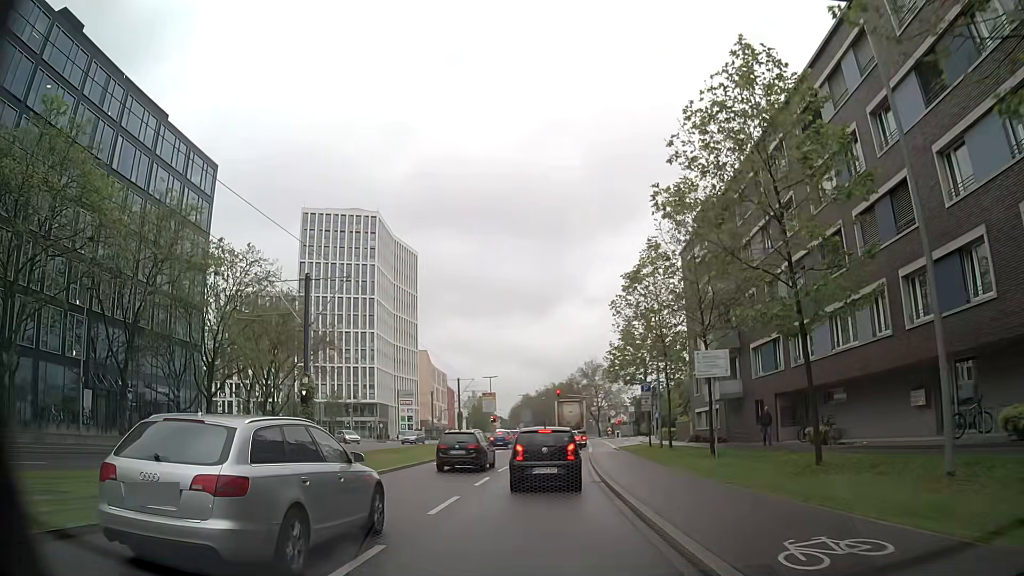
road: secondary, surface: asphalt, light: Day
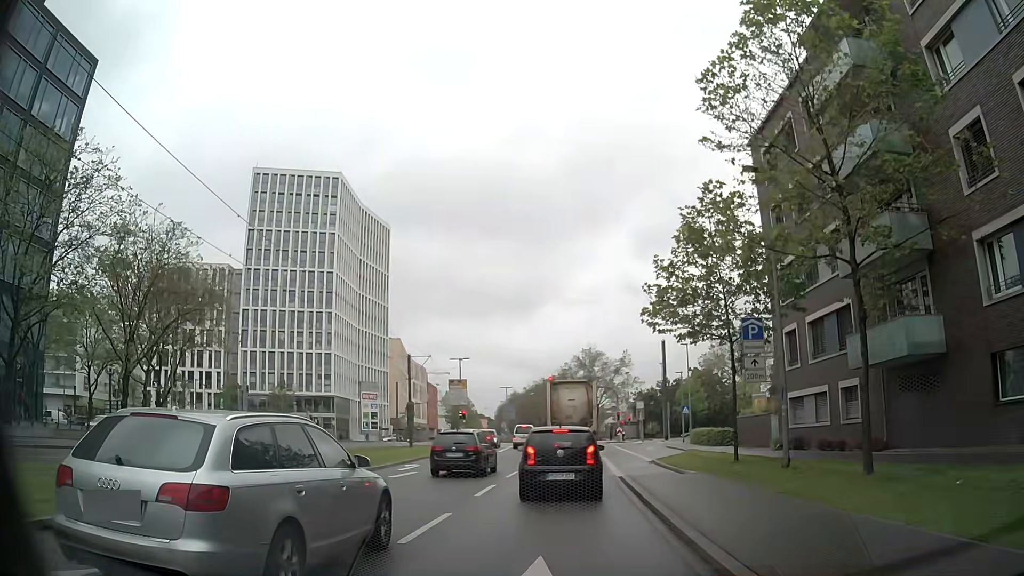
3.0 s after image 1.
(+0.1, +21.8) m; 0°
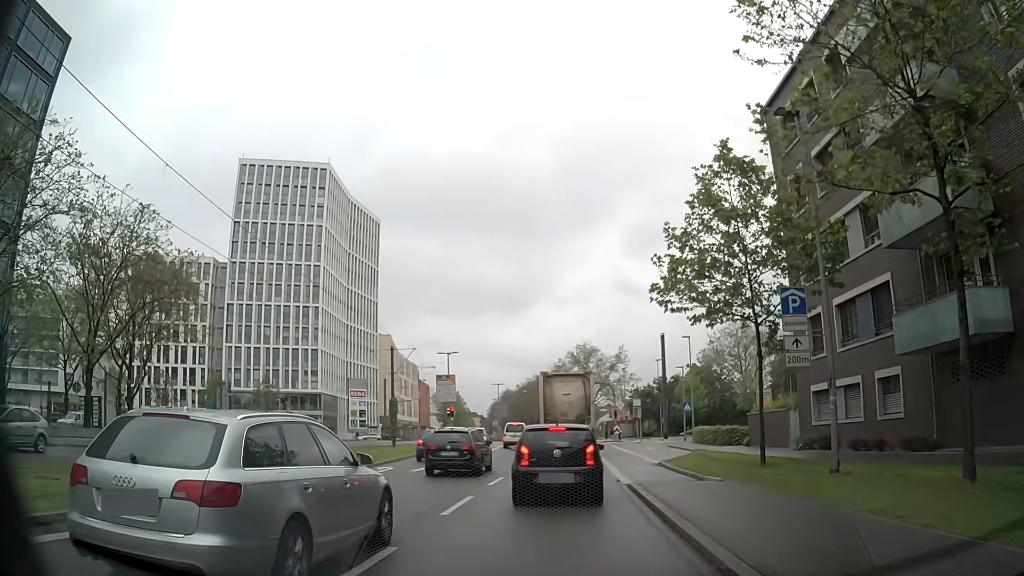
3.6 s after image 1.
(0.0, +3.5) m; +1°
